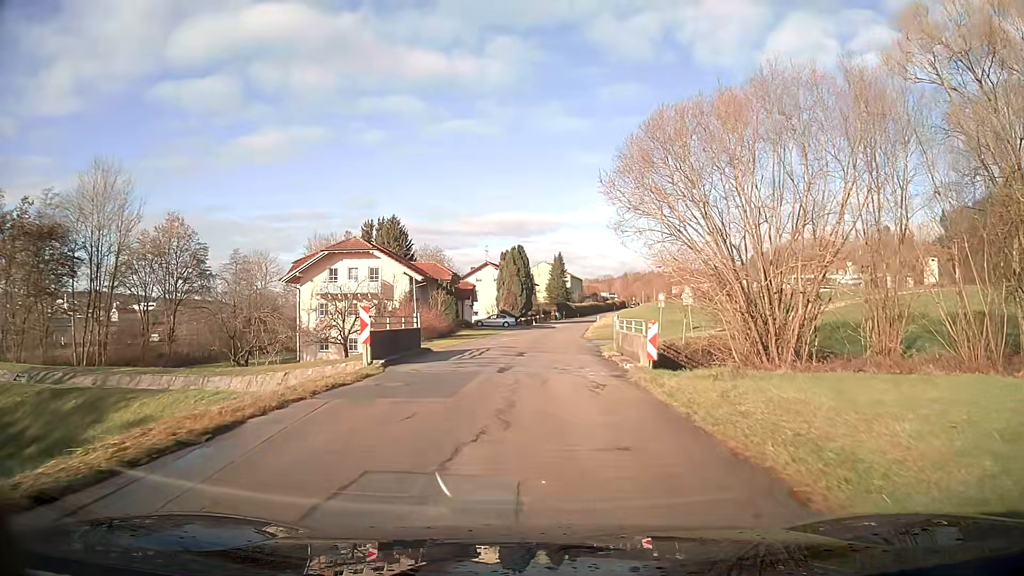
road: tertiary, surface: asphalt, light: Day
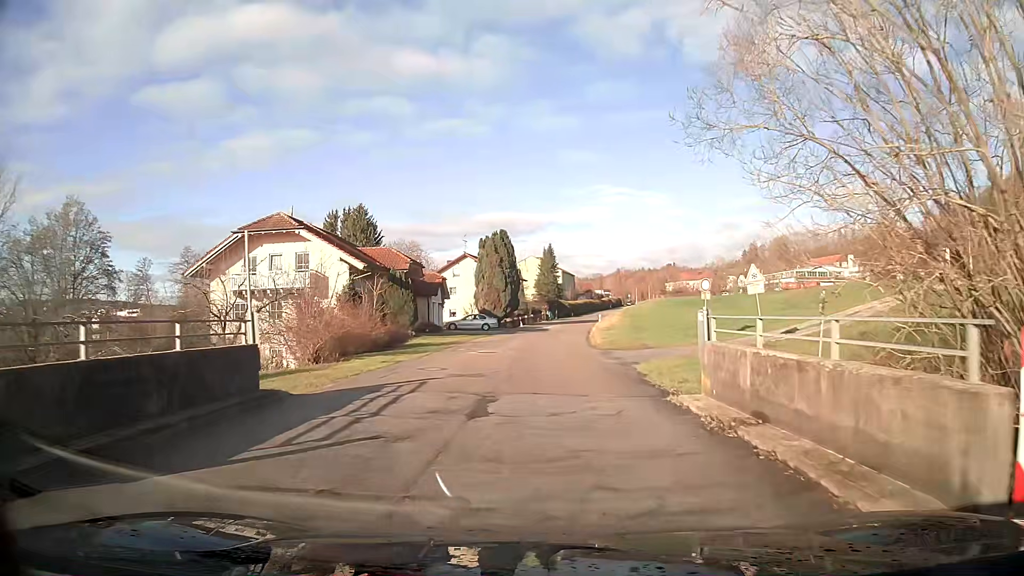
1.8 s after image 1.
(+0.1, +14.7) m; +1°
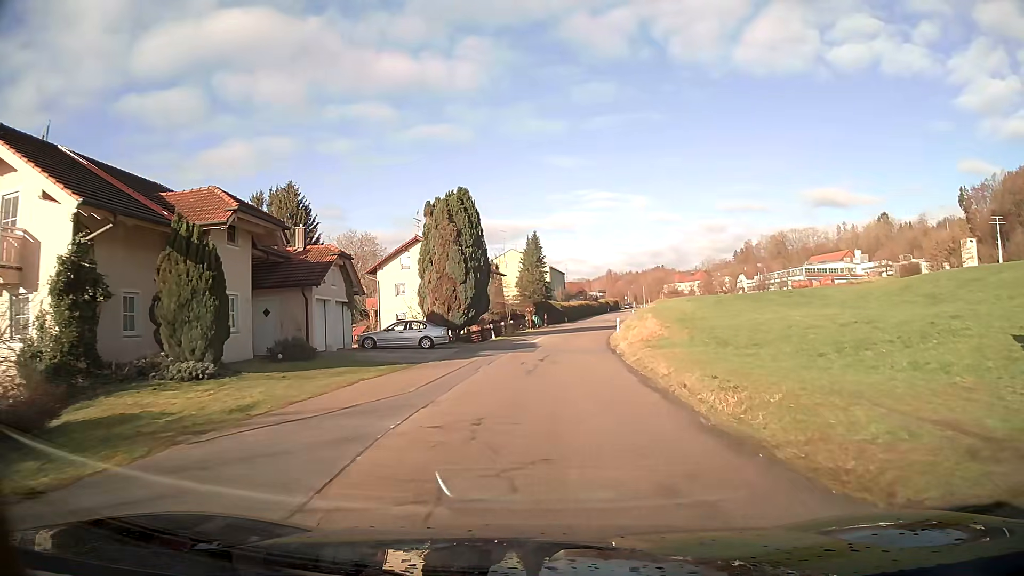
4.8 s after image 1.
(+0.2, +24.6) m; +2°
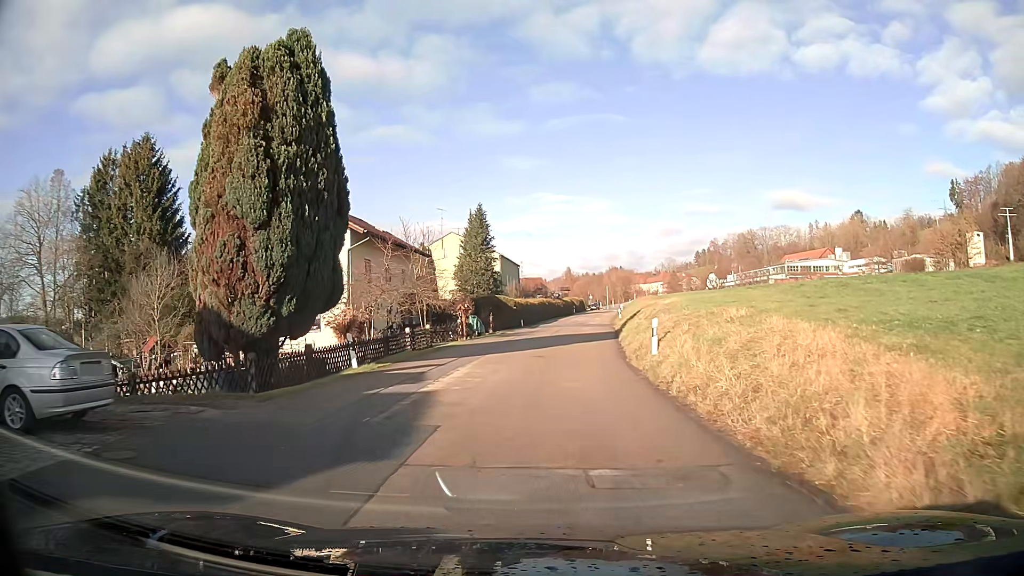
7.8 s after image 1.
(+0.8, +24.7) m; +4°
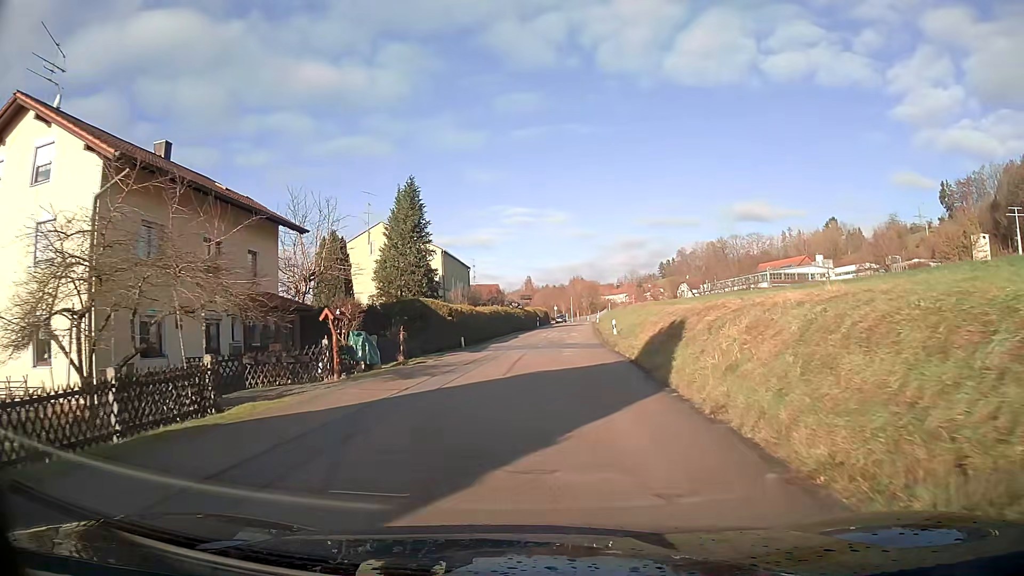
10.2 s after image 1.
(+0.5, +19.5) m; +3°
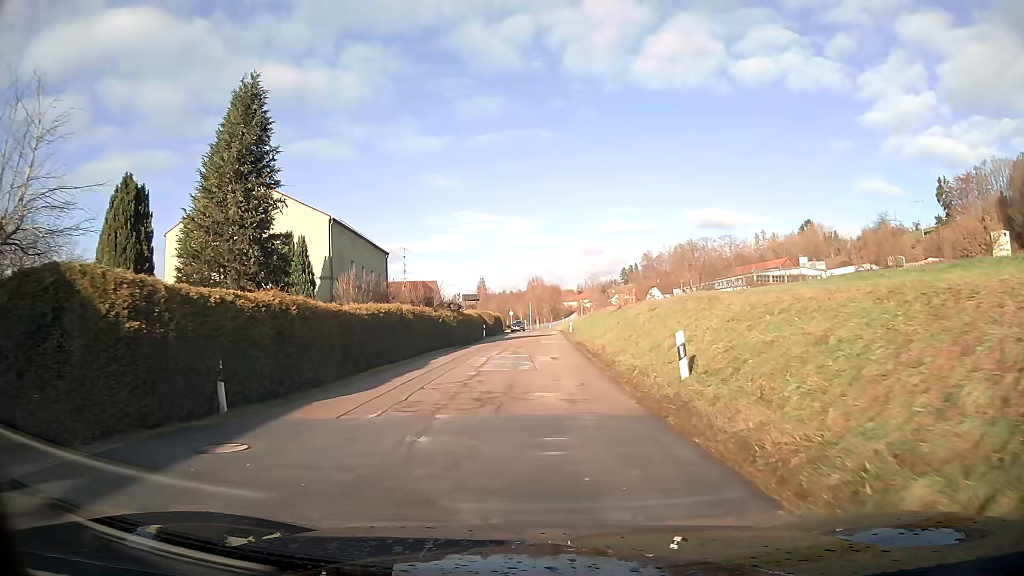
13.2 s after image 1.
(+0.8, +24.2) m; +3°
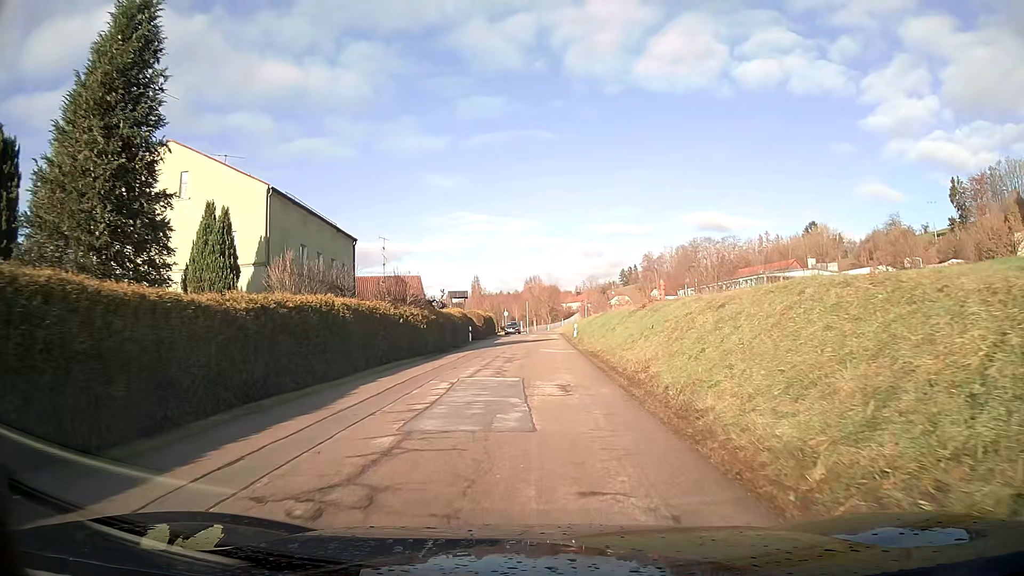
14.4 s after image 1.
(0.0, +9.7) m; 0°
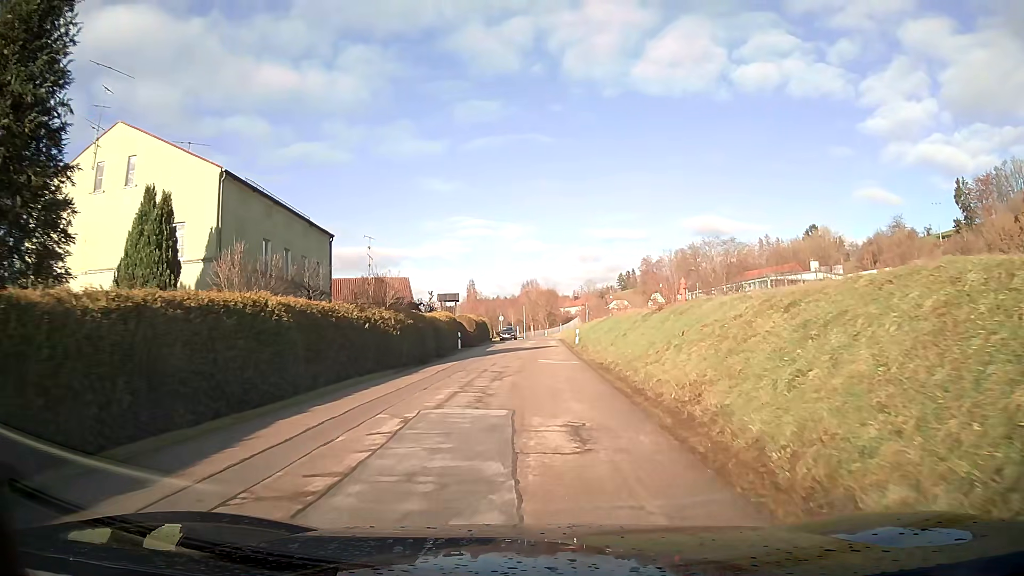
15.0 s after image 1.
(0.0, +4.9) m; 0°
(0, +10) (0, +20) (0, +30) (0, +40) (0, +50) (+1, +60) (+1, +70) (+1, +80) (+1, +90) (+1, +100) m
